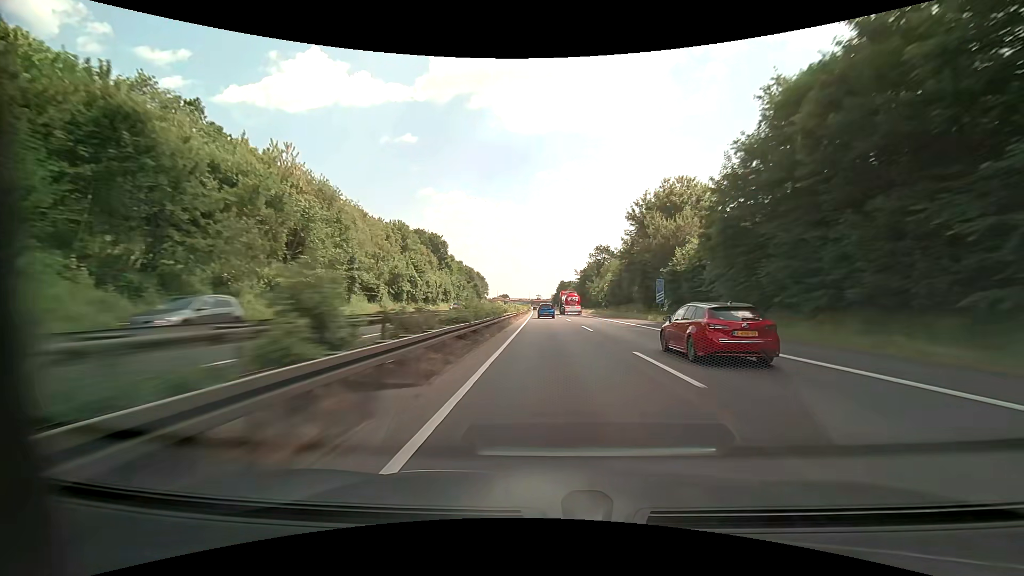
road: motorway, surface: asphalt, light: Day
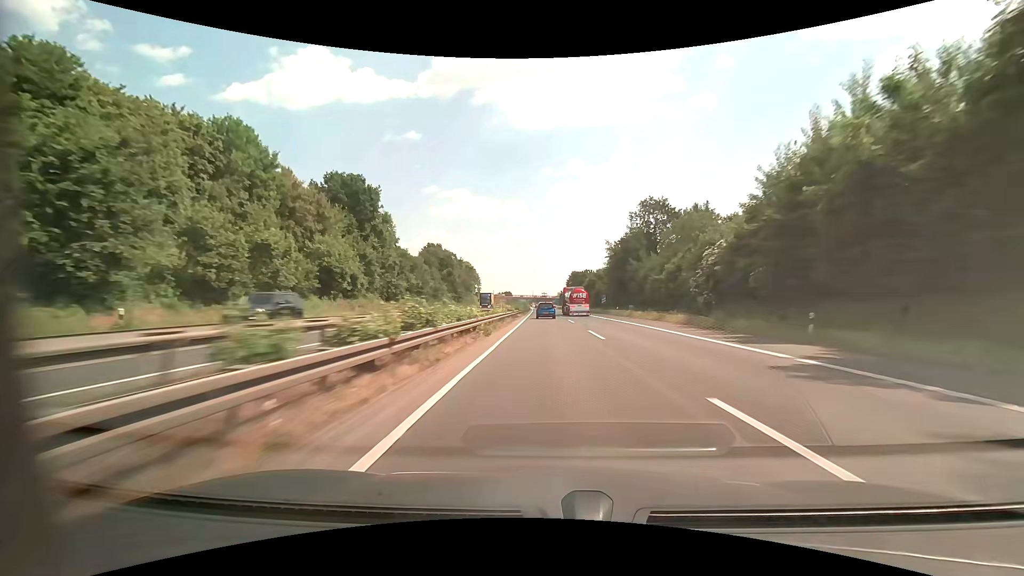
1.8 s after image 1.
(-0.2, +61.0) m; -1°
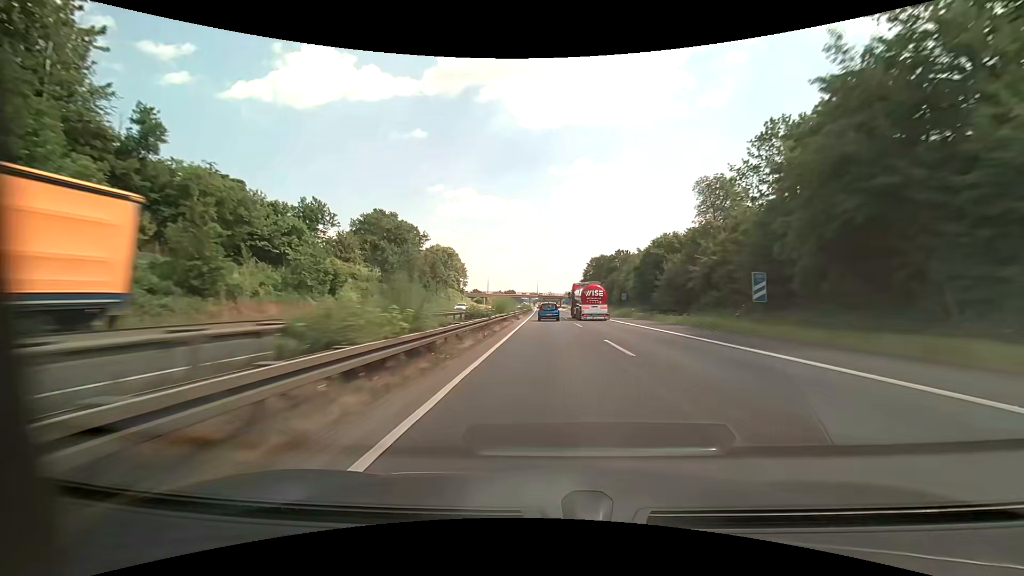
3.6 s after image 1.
(-0.4, +59.7) m; -1°
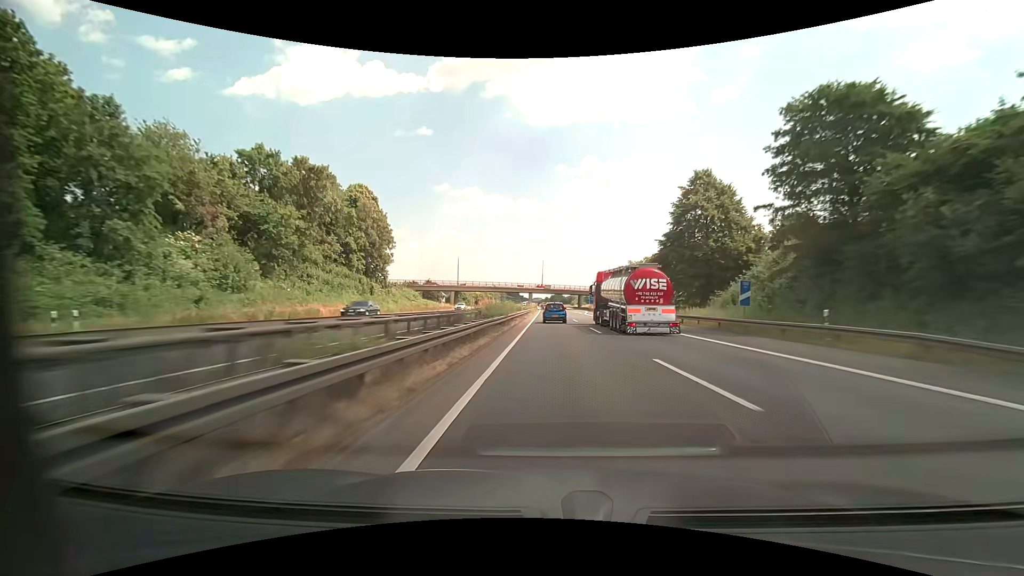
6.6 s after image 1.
(-1.0, +96.0) m; -1°
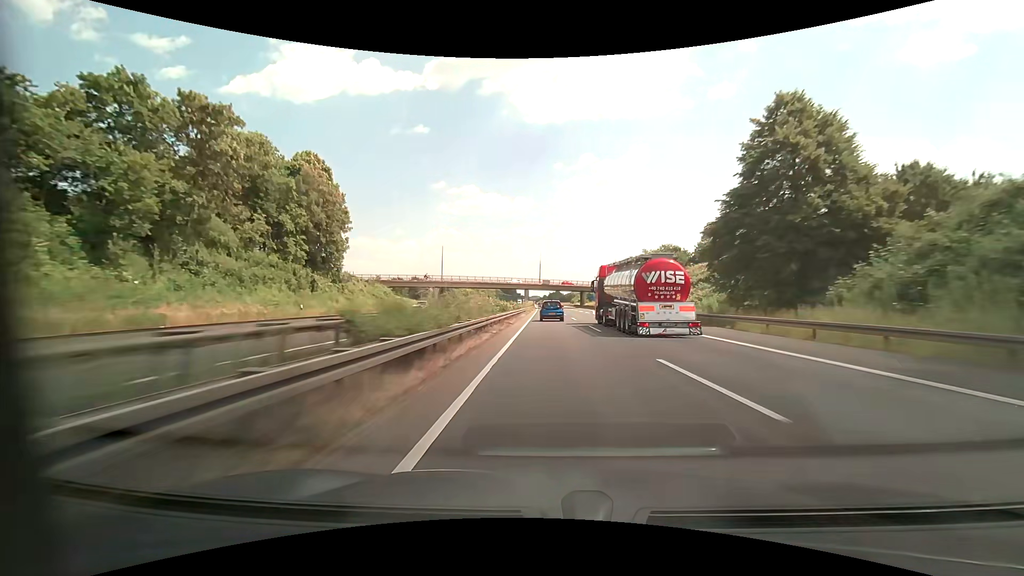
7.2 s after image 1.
(+0.1, +18.7) m; 0°
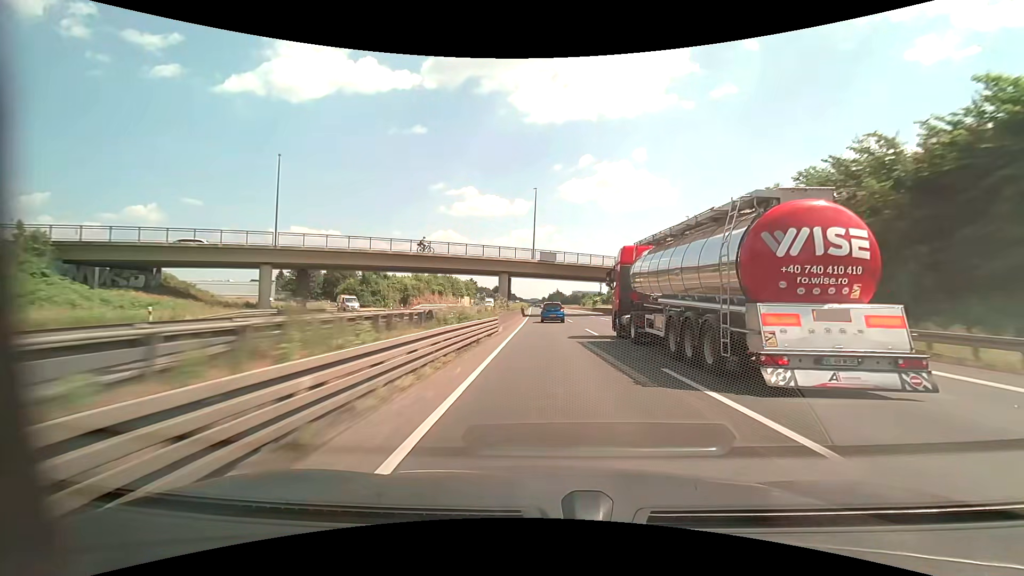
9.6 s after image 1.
(-0.2, +72.9) m; 0°
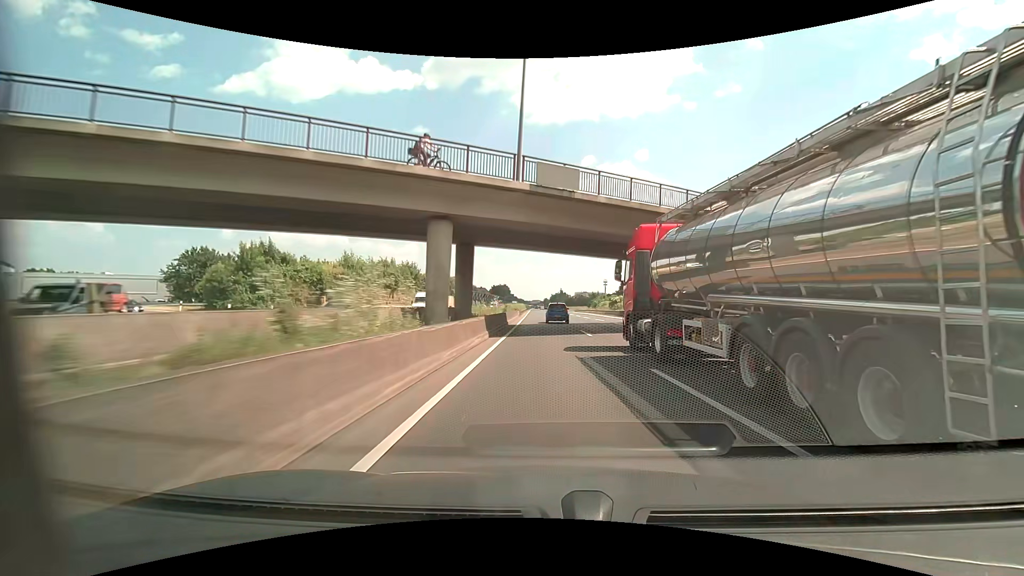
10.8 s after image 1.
(-0.1, +36.0) m; 0°
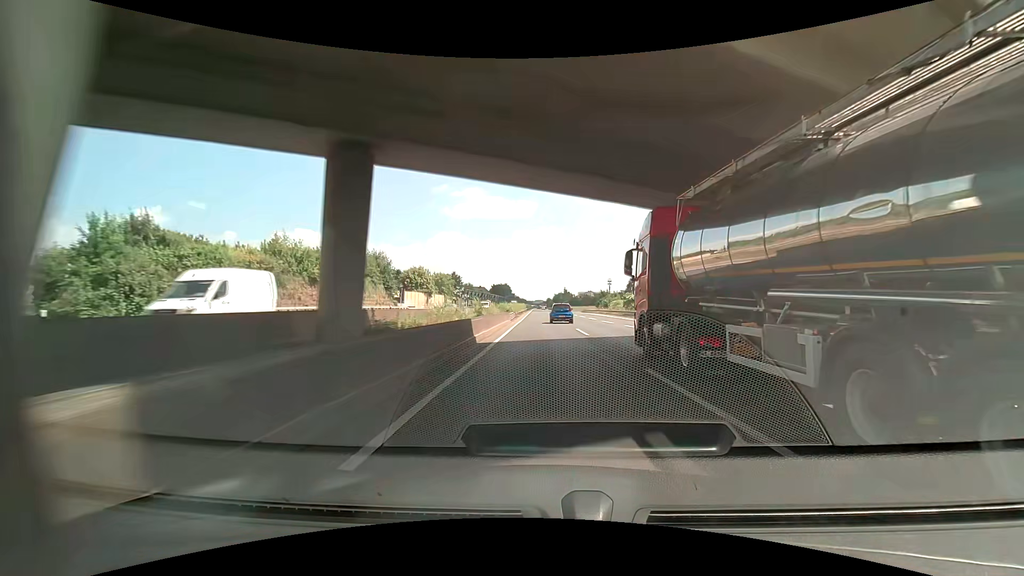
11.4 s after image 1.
(0.0, +18.1) m; 0°
(0, +10) (0, +20) (0, +30) (0, +40) (0, +50) (0, +60) (-1, +70) (-1, +80) (-1, +90) (-1, +100) m
